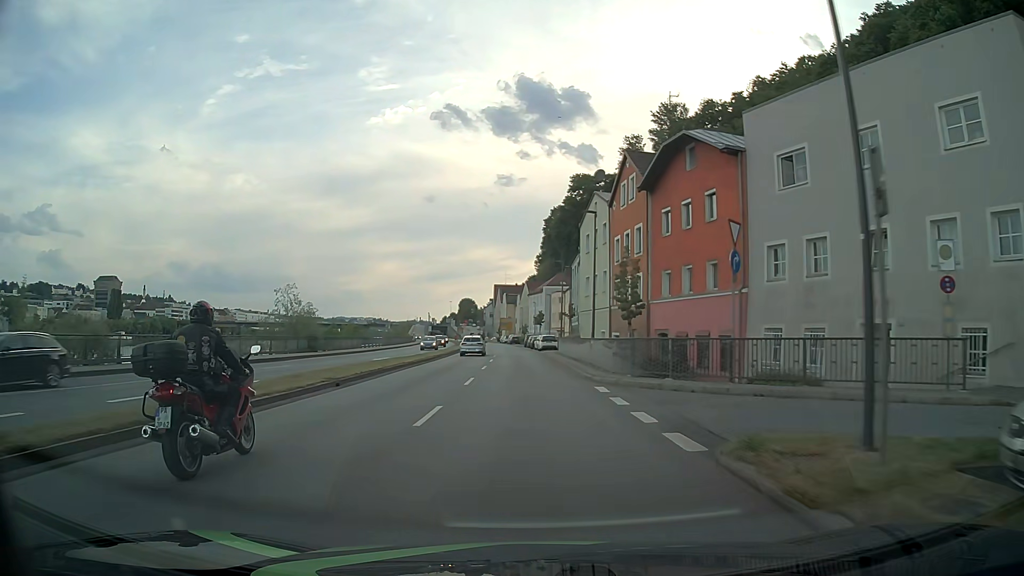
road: primary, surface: asphalt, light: Day
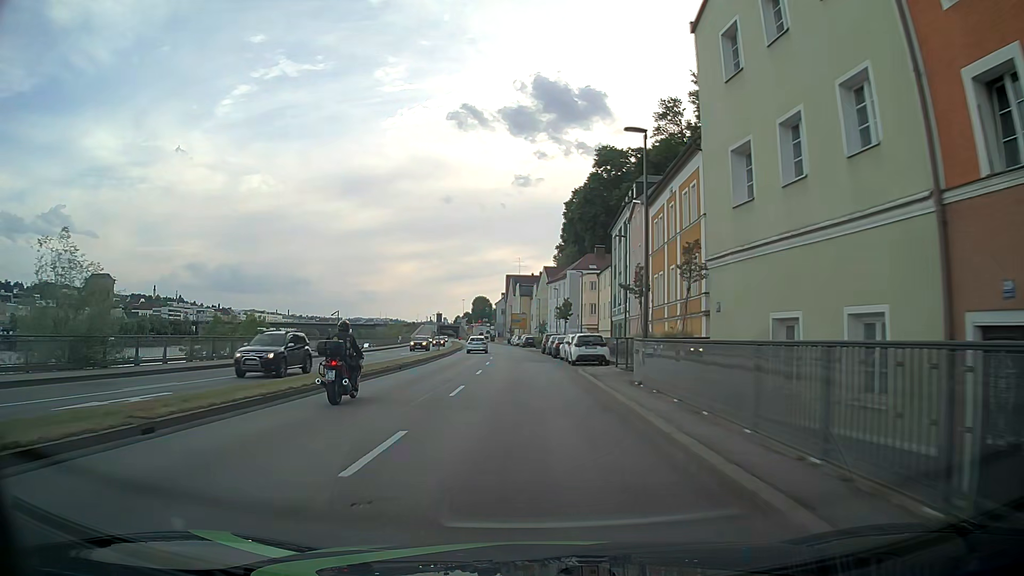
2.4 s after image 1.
(-0.4, +30.6) m; -1°
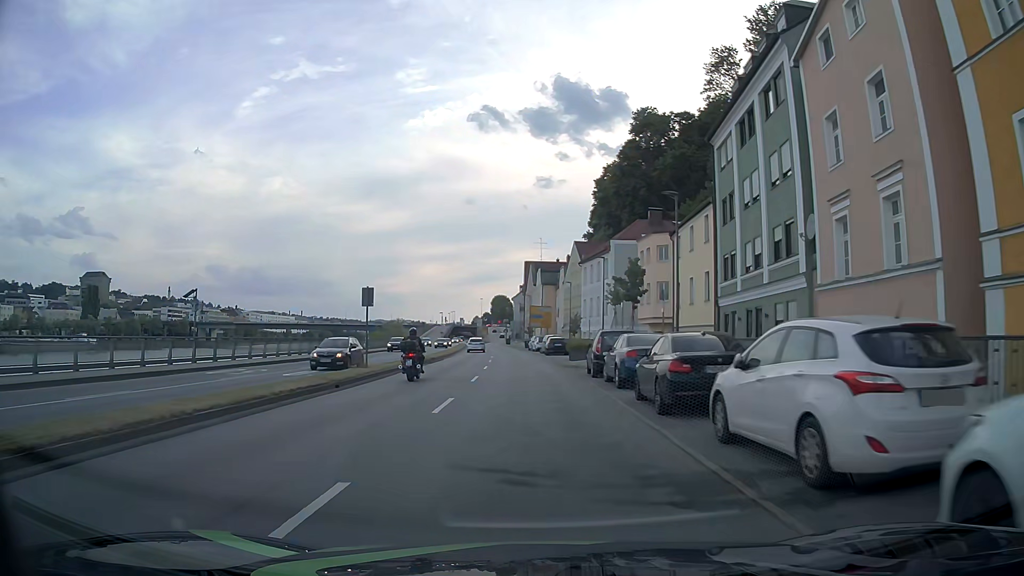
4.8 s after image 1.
(-0.9, +30.5) m; -3°
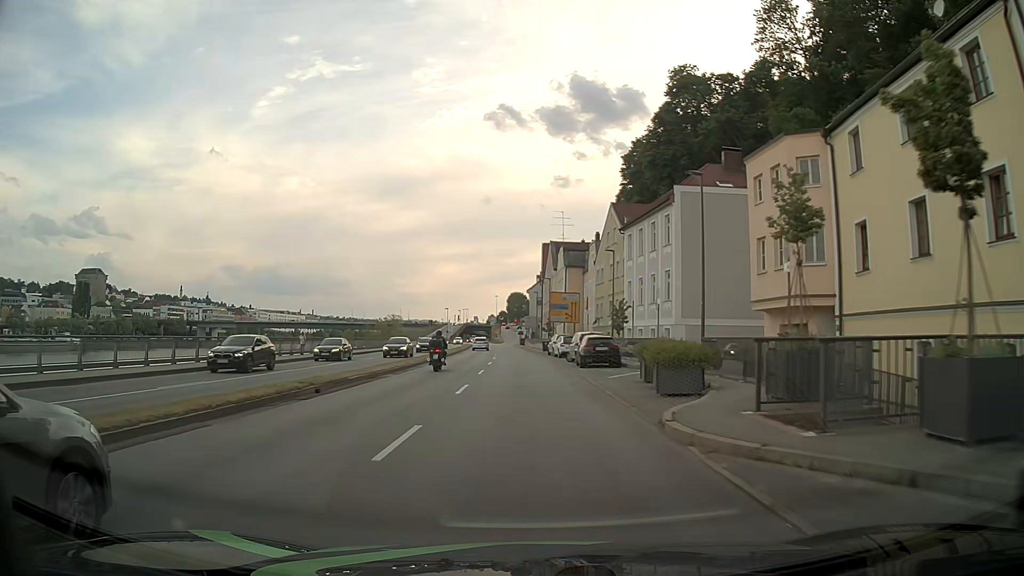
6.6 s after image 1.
(-0.2, +22.9) m; -1°
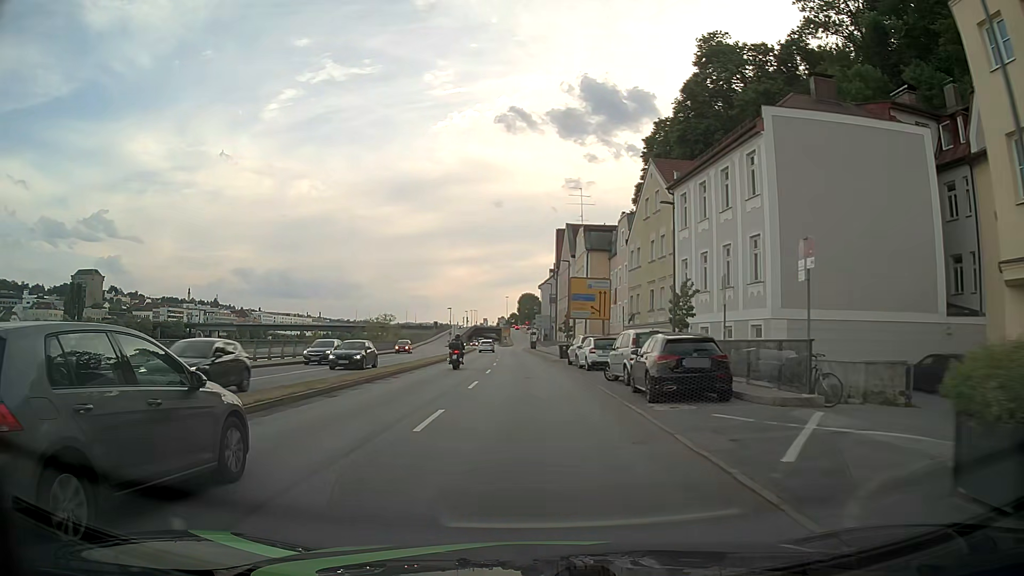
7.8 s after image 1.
(-0.2, +15.3) m; -1°
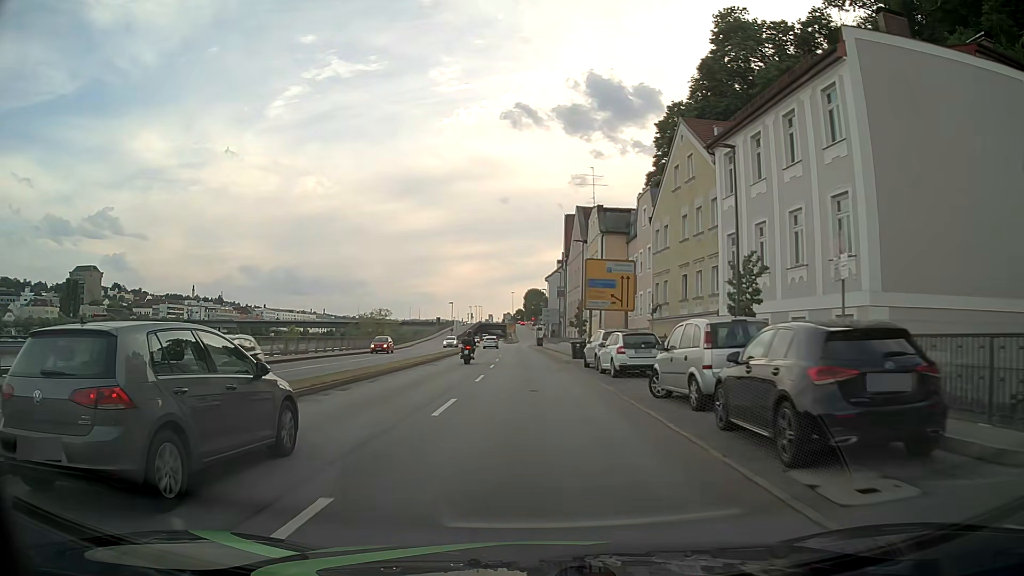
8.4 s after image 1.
(0.0, +7.6) m; 0°
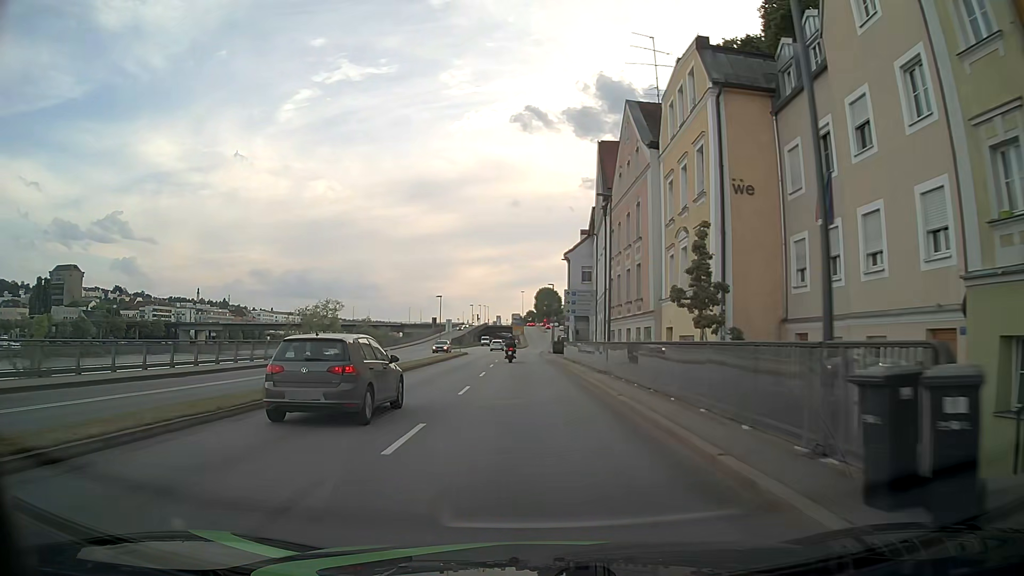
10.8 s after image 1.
(-0.2, +30.6) m; -1°
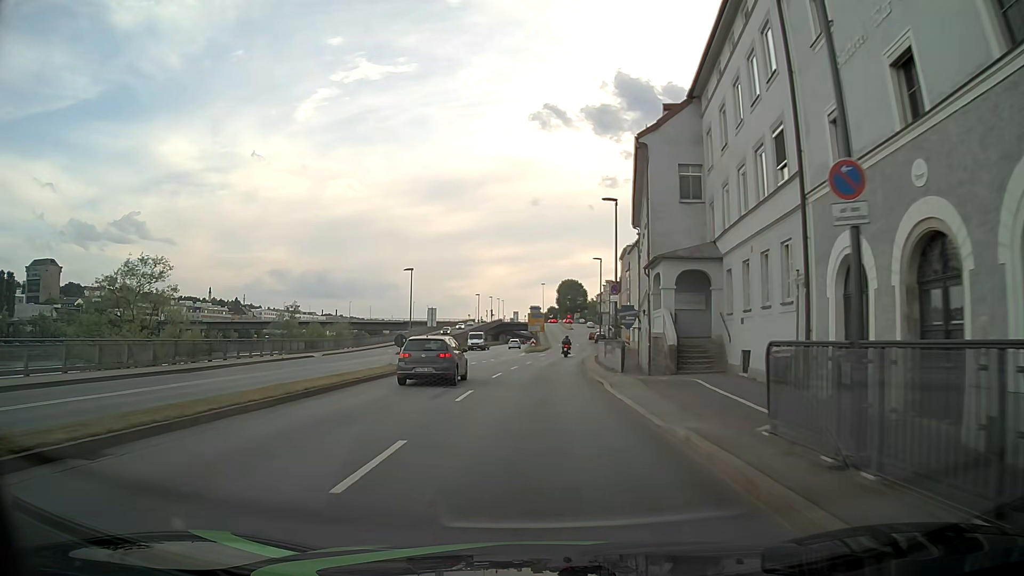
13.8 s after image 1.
(-0.8, +38.2) m; -1°
(0, +10) (0, +20) (0, +30) (+1, +40) (+2, +50) (+3, +60) (+4, +70) (+5, +80) (+5, +90) (+5, +100) m
